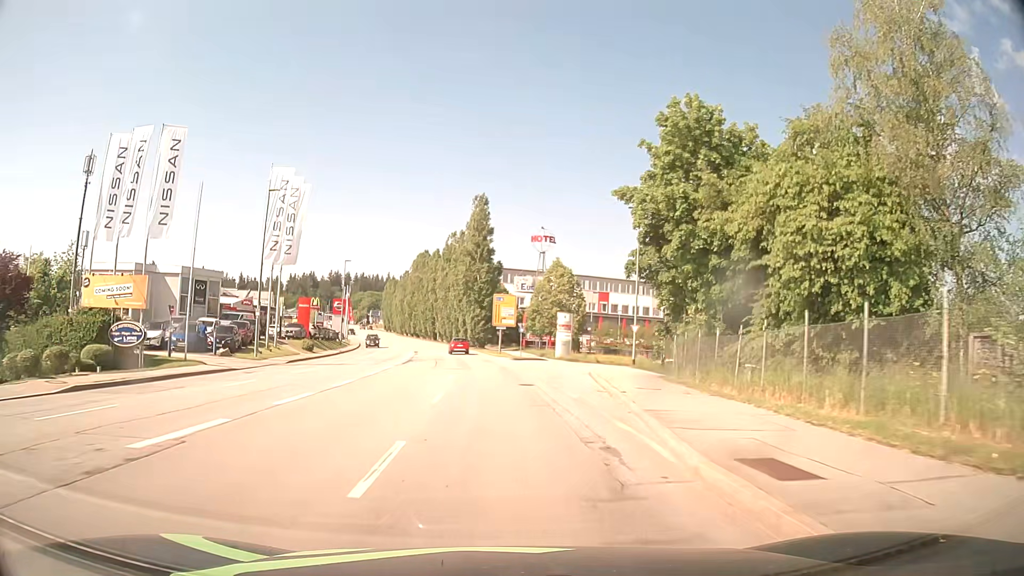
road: tertiary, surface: asphalt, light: Day
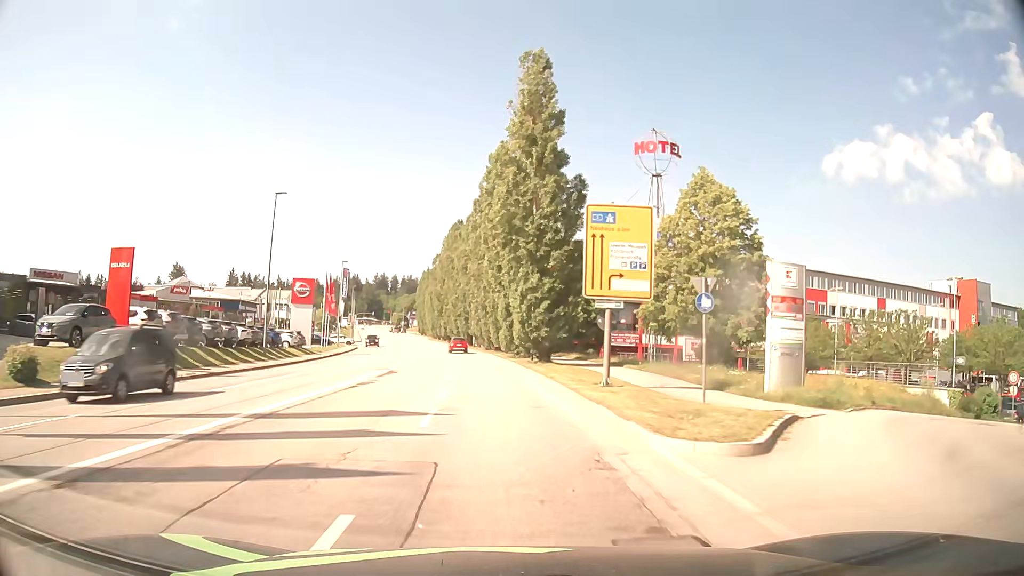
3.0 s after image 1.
(-1.7, +40.5) m; -5°
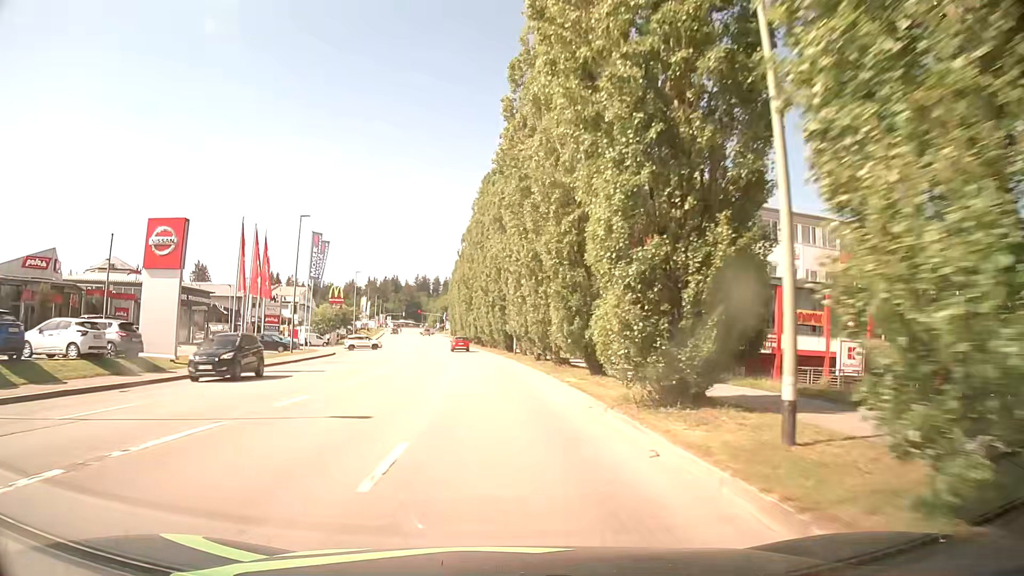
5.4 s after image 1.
(-0.9, +32.3) m; -3°
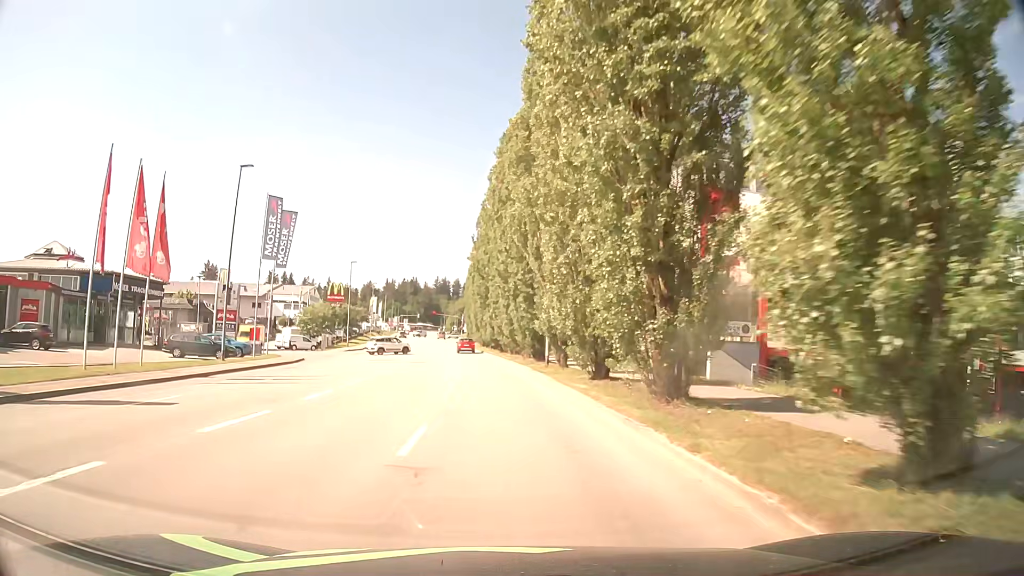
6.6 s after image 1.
(-0.4, +16.1) m; -2°
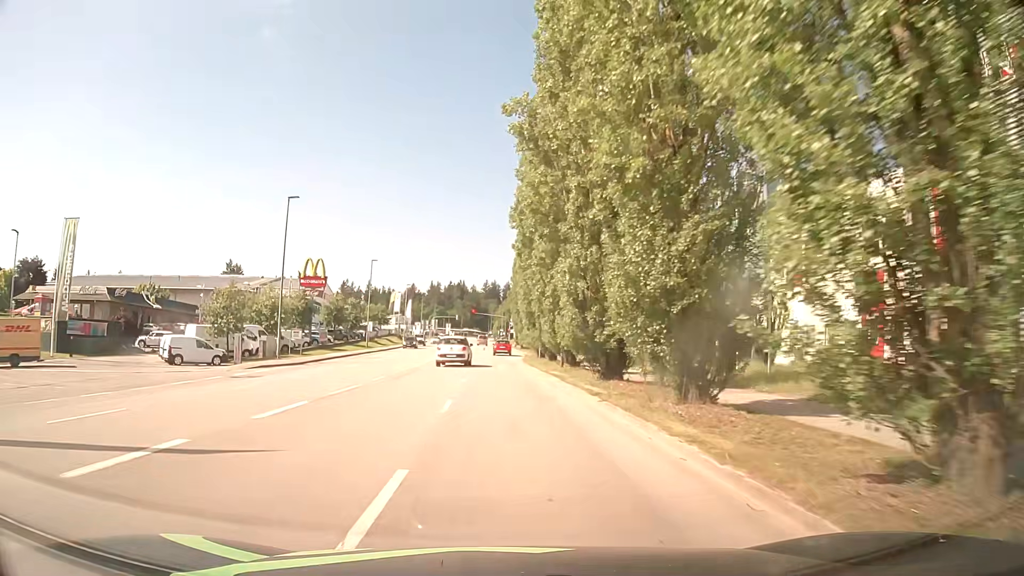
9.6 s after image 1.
(-1.7, +40.2) m; -6°
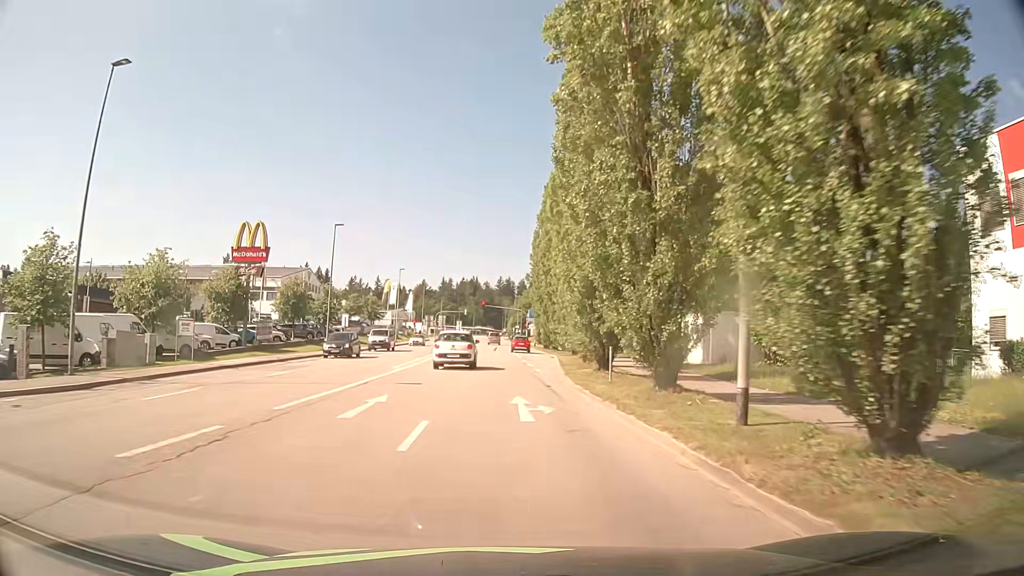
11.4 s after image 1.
(+0.2, +23.1) m; 0°
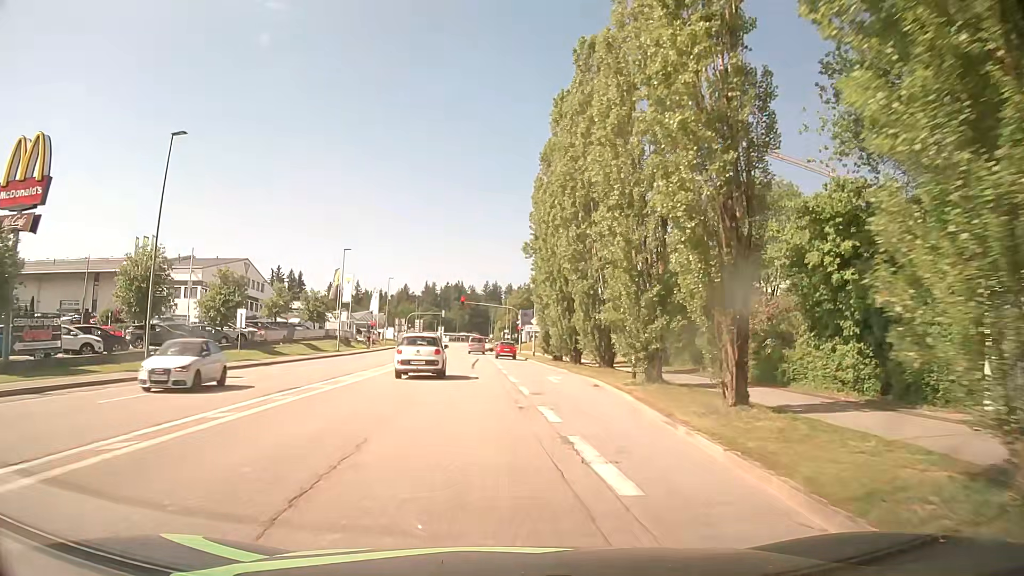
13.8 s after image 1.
(+0.1, +27.5) m; +1°
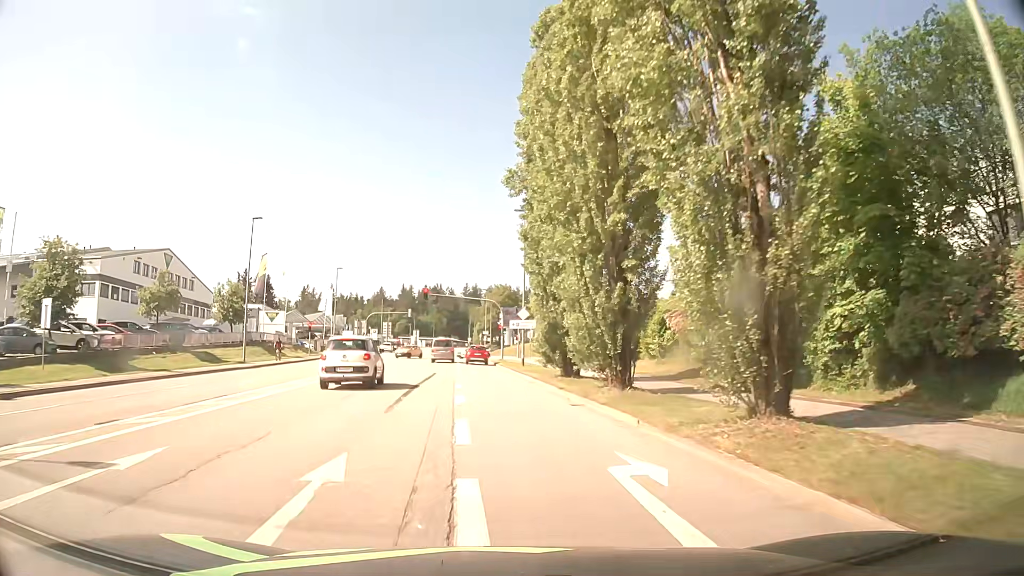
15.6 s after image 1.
(+0.4, +20.9) m; +1°
(0, +10) (0, +20) (-1, +30) (-1, +40) (-2, +50) (-2, +60) (-2, +70) (+2, +79) (+11, +83) (+21, +84) m
